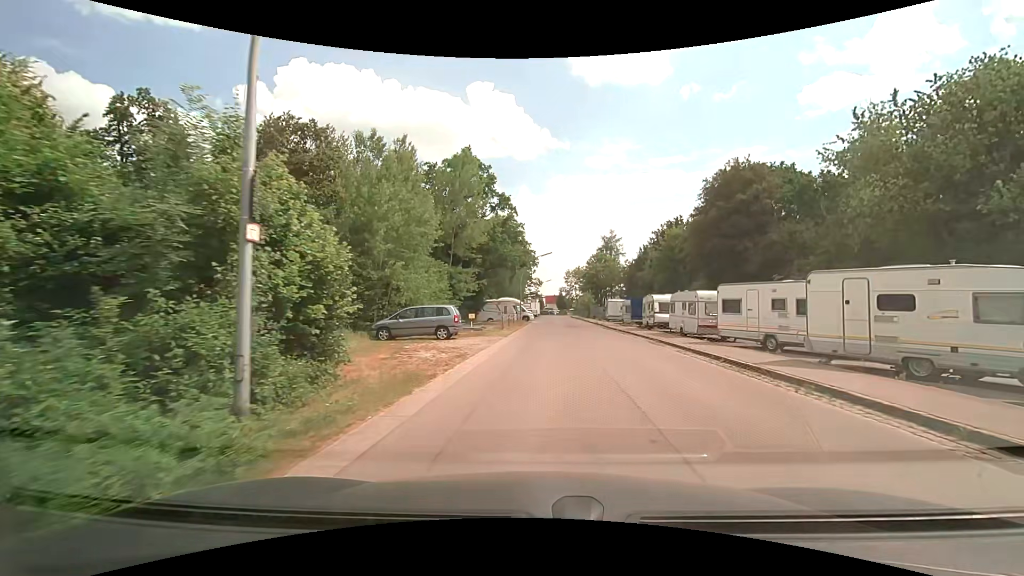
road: residential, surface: asphalt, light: Day
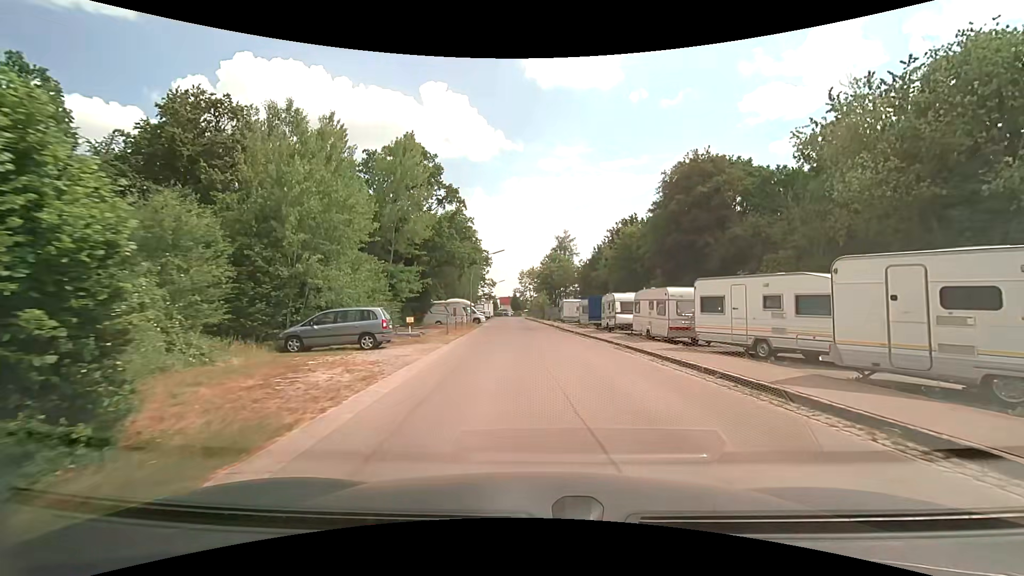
(+0.2, +3.8) m; +5°
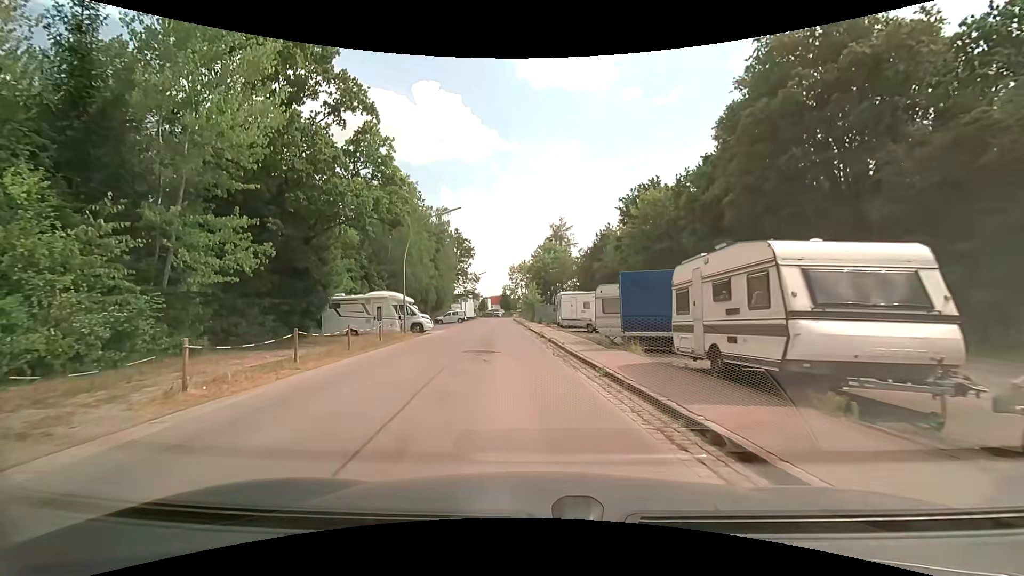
(+1.2, +21.9) m; +1°
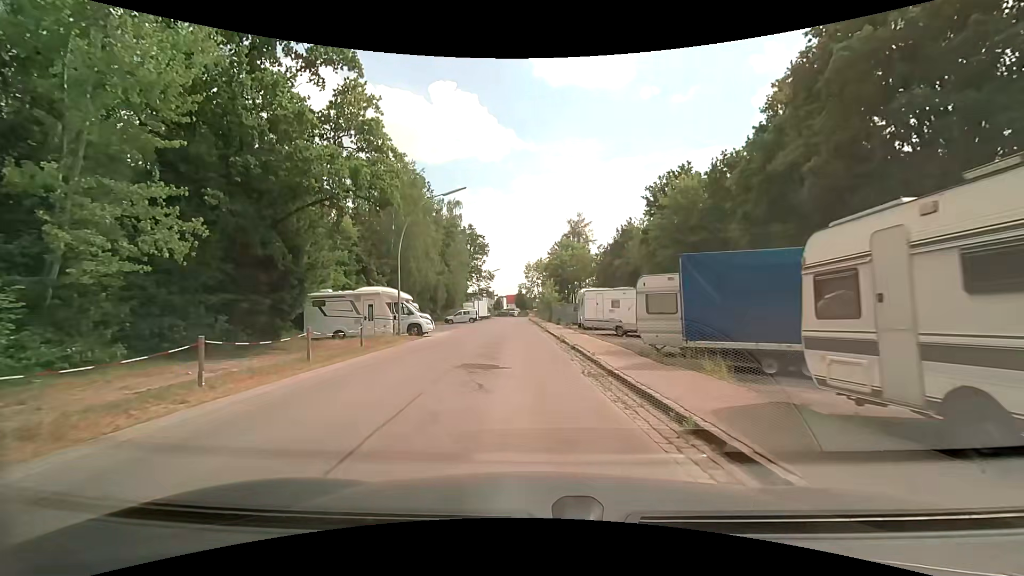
(-0.1, +5.0) m; -2°
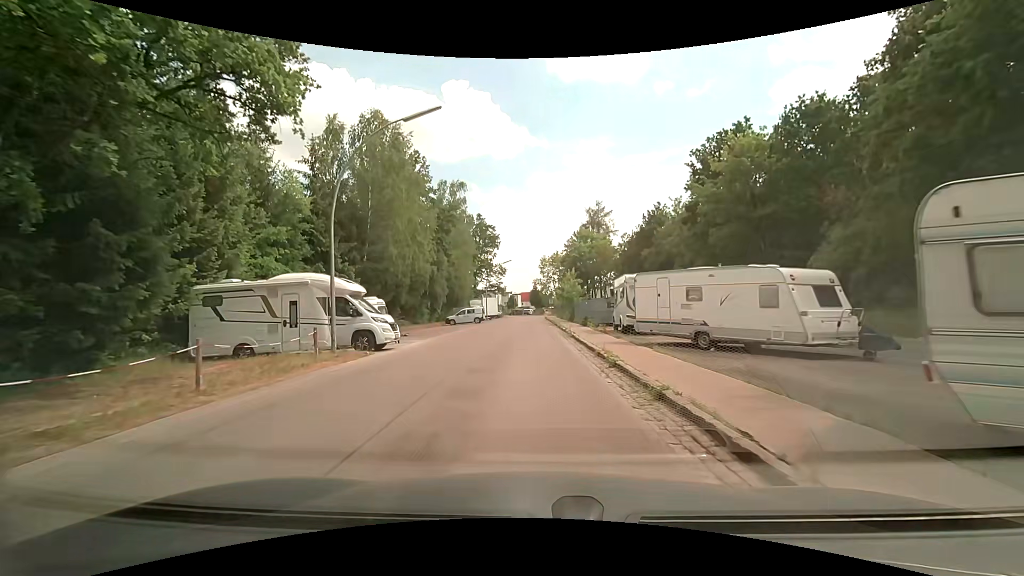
(-0.1, +10.6) m; -1°
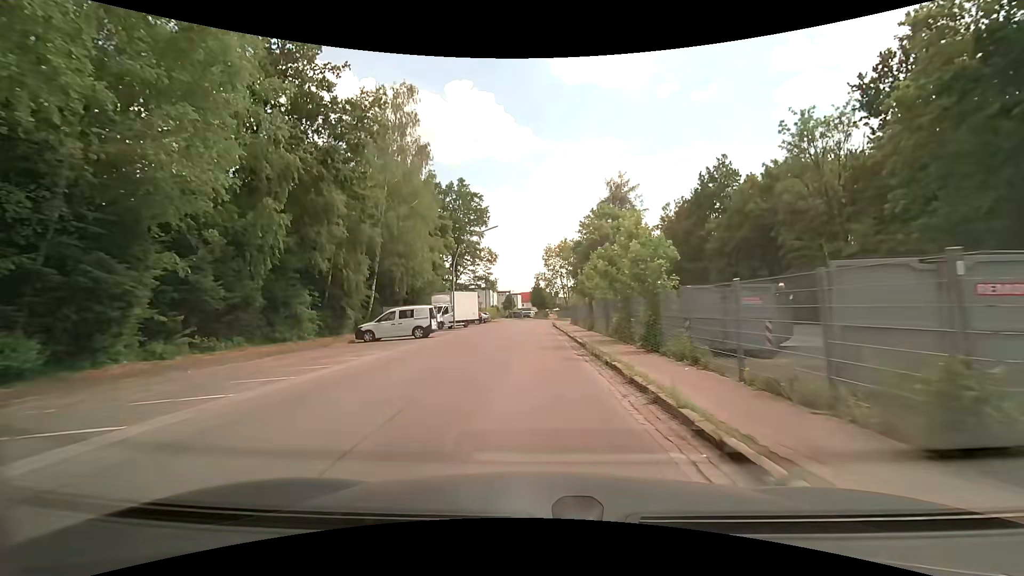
(-0.5, +28.6) m; -1°
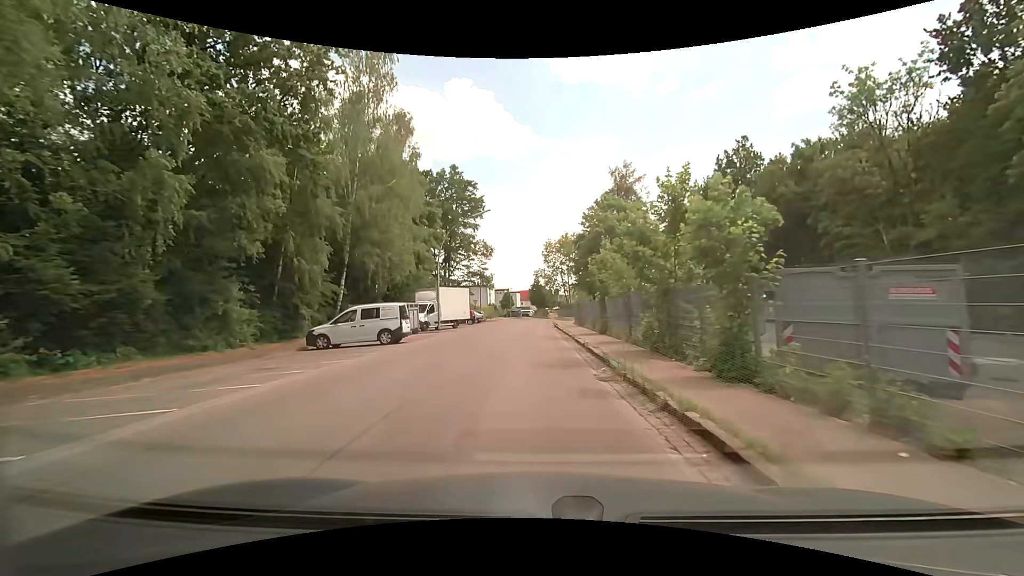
(0.0, +5.8) m; 0°
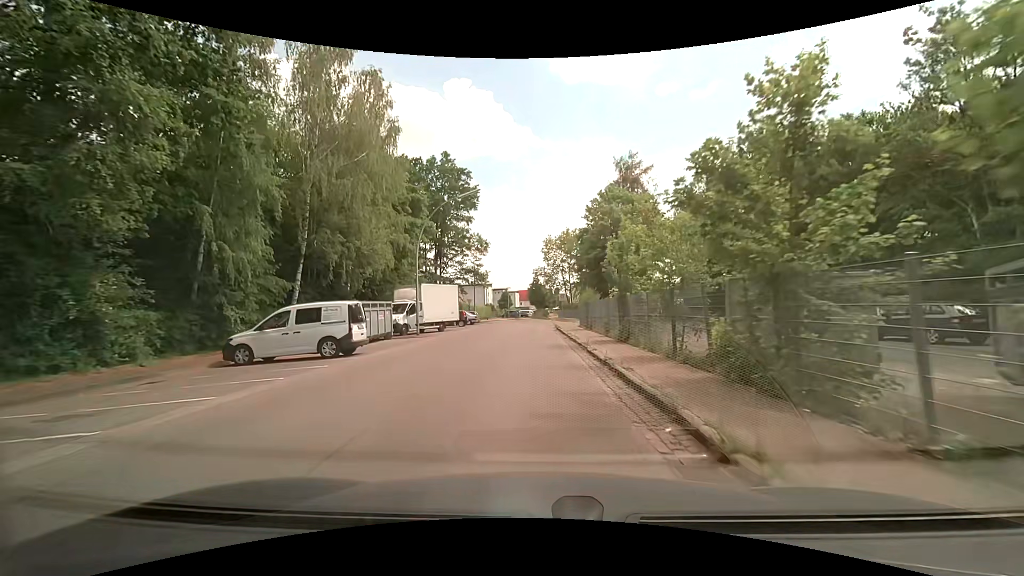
(0.0, +5.8) m; 0°
(0, +10) (0, +20) (0, +30) (0, +40) (0, +50) (0, +60) (0, +70) (+1, +80) (0, +90) (-2, +100) m
